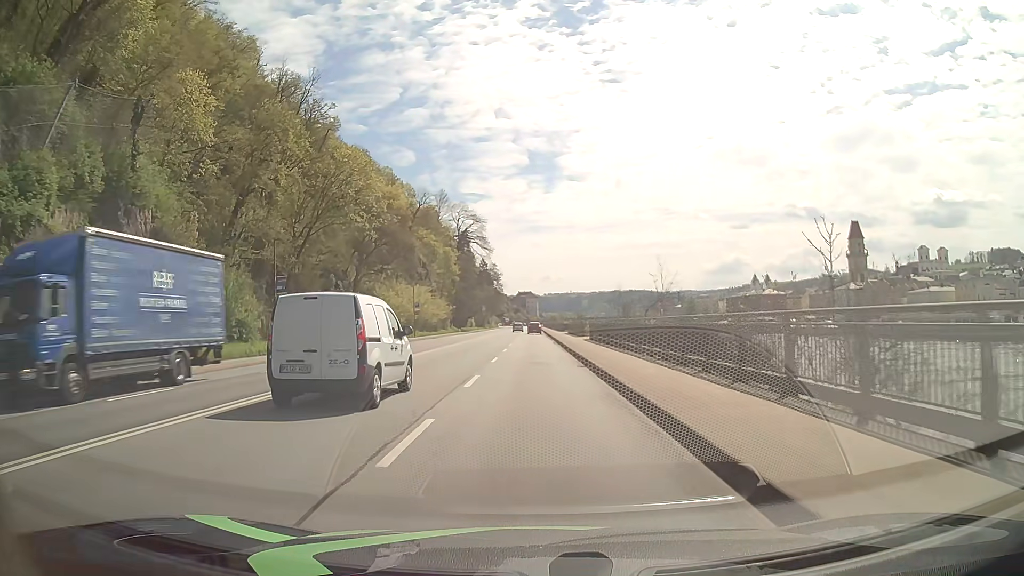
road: primary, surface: asphalt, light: Day
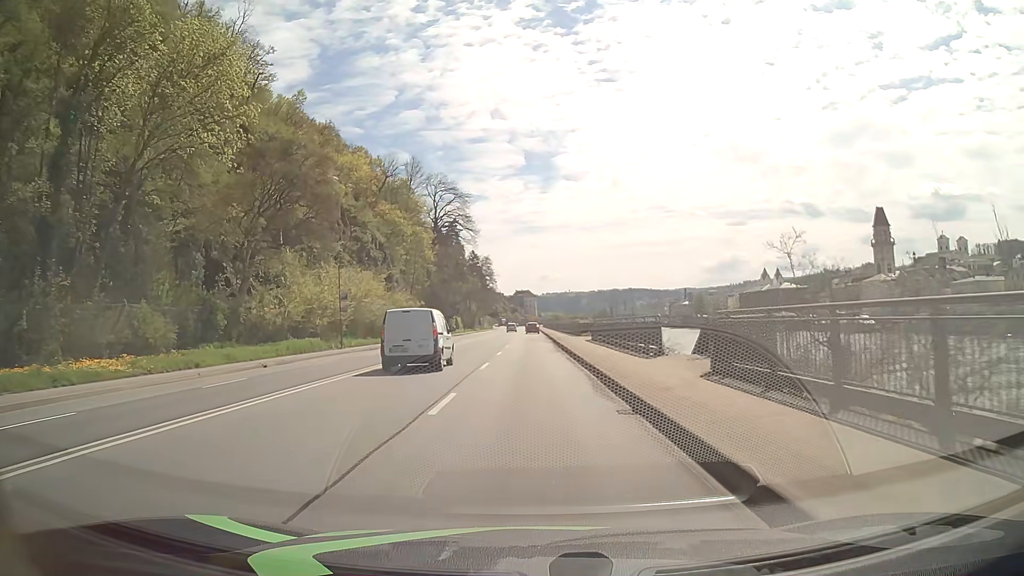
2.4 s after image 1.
(0.0, +31.1) m; 0°
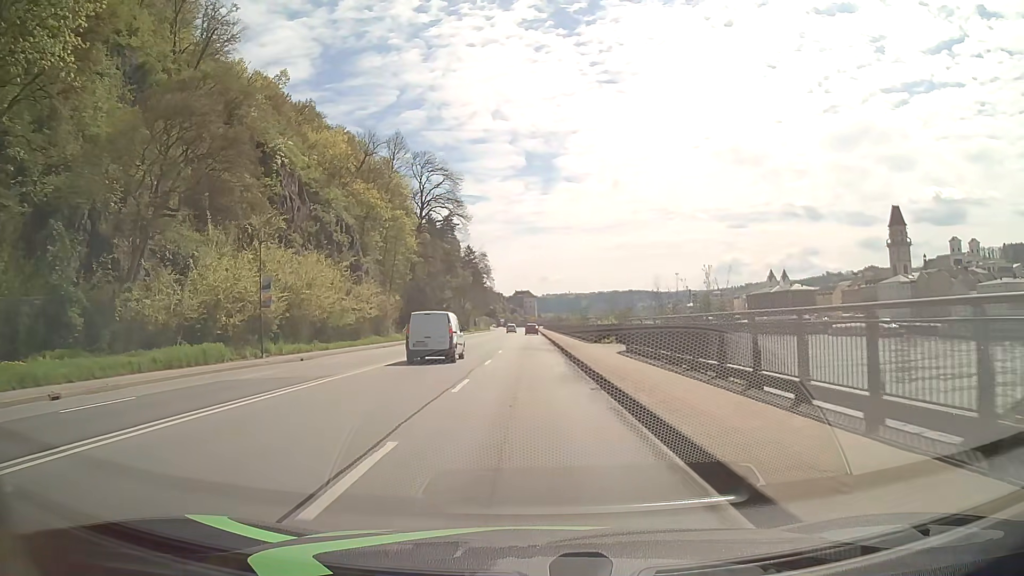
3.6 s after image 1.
(0.0, +15.6) m; 0°
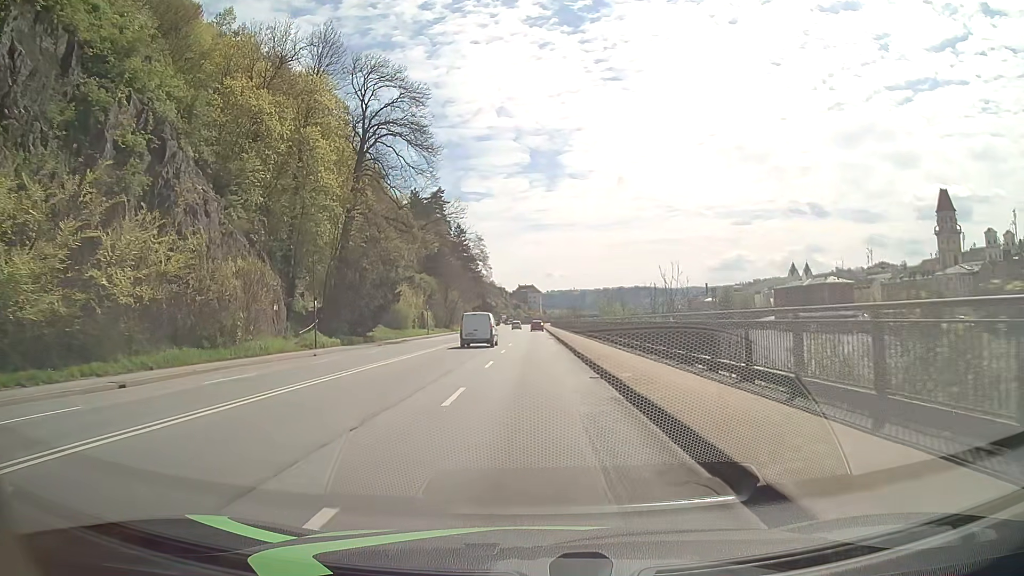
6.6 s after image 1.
(-0.4, +38.8) m; -1°
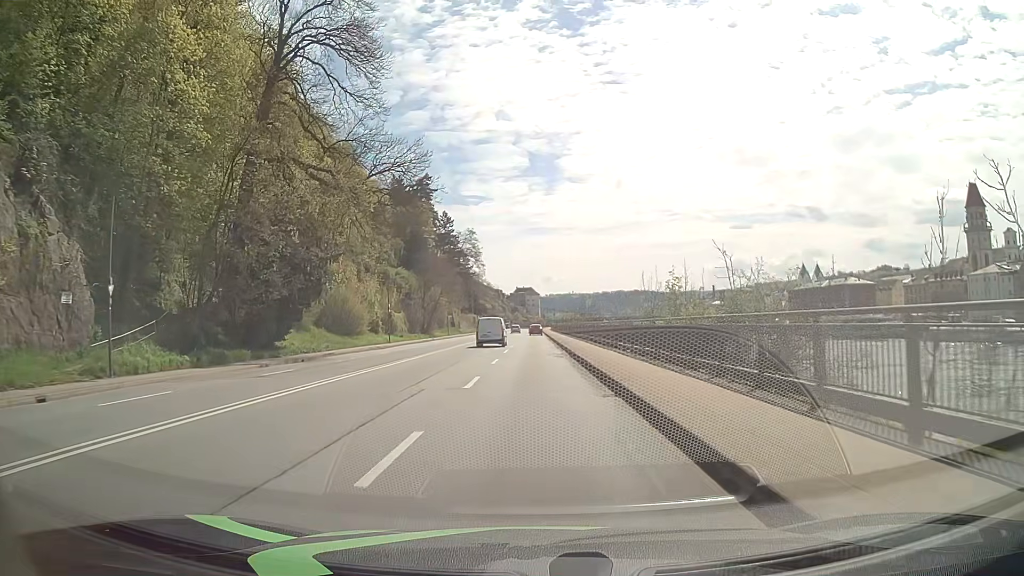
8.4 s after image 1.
(+0.2, +23.3) m; +1°
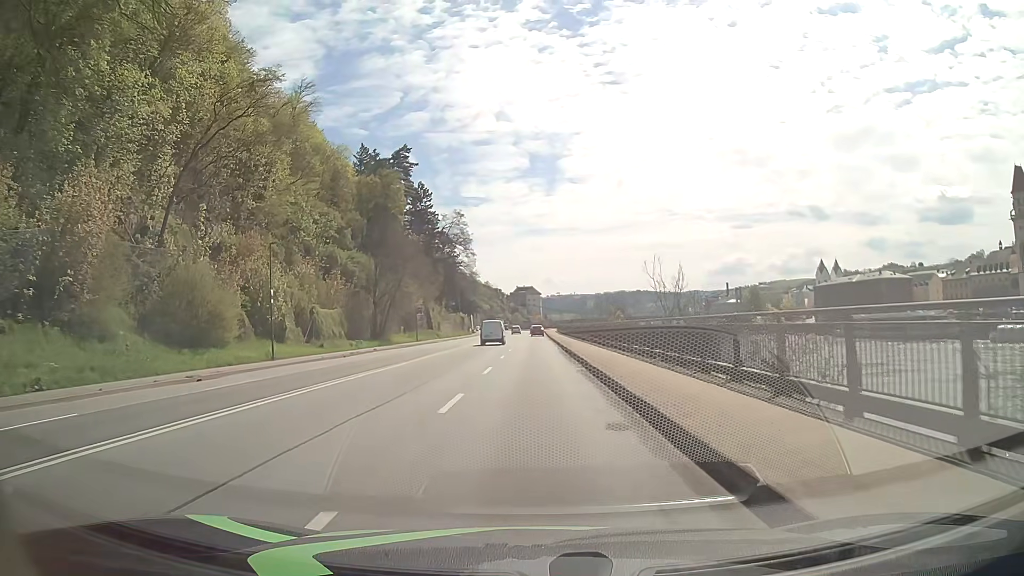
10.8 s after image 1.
(+0.1, +31.0) m; 0°
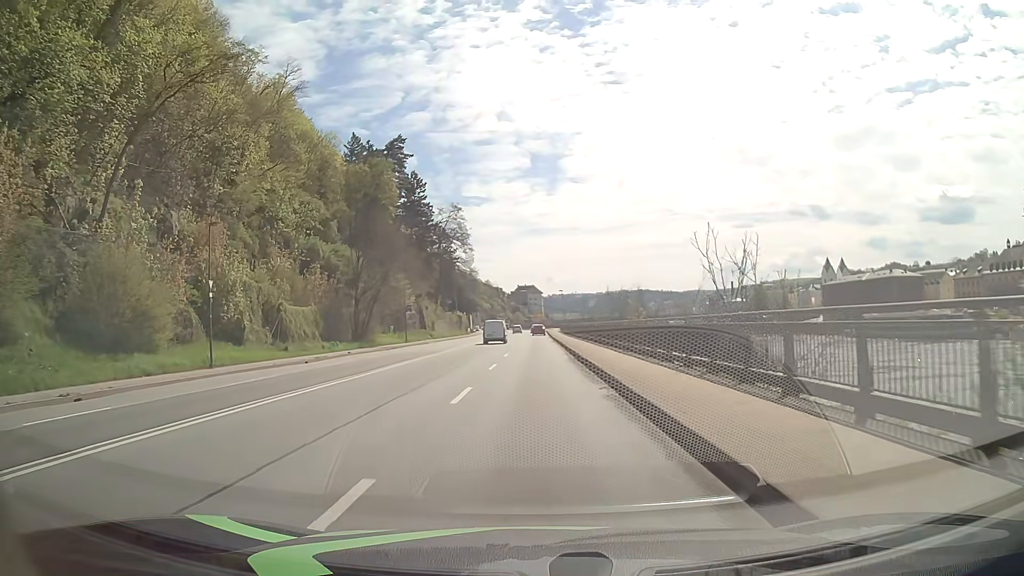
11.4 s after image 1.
(0.0, +7.7) m; 0°
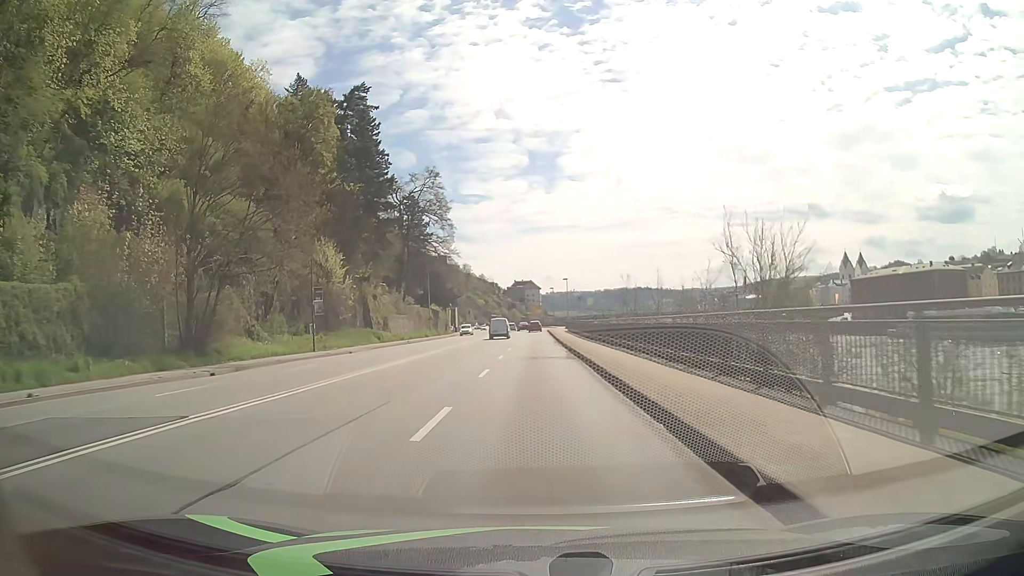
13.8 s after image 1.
(-0.1, +31.1) m; 0°
(0, +10) (0, +20) (0, +30) (0, +40) (0, +50) (0, +60) (0, +70) (0, +80) (0, +90) (0, +100) m
